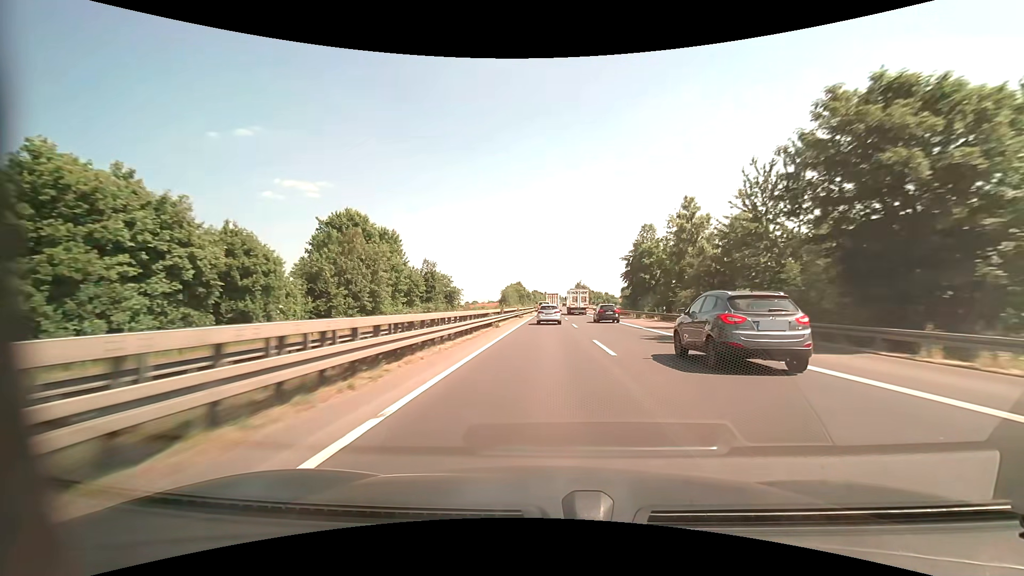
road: motorway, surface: asphalt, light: Day
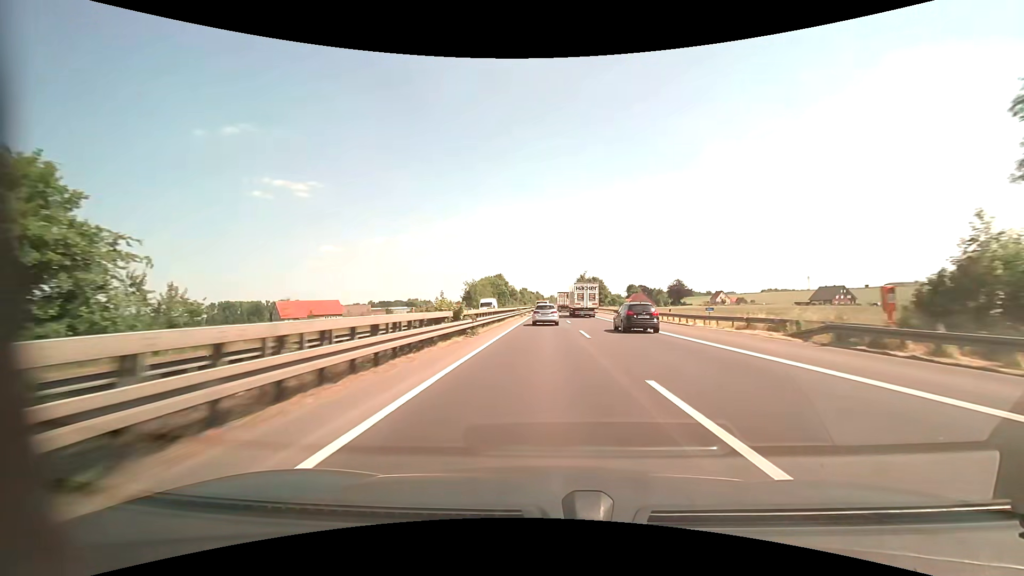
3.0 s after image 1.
(+0.8, +82.9) m; +1°
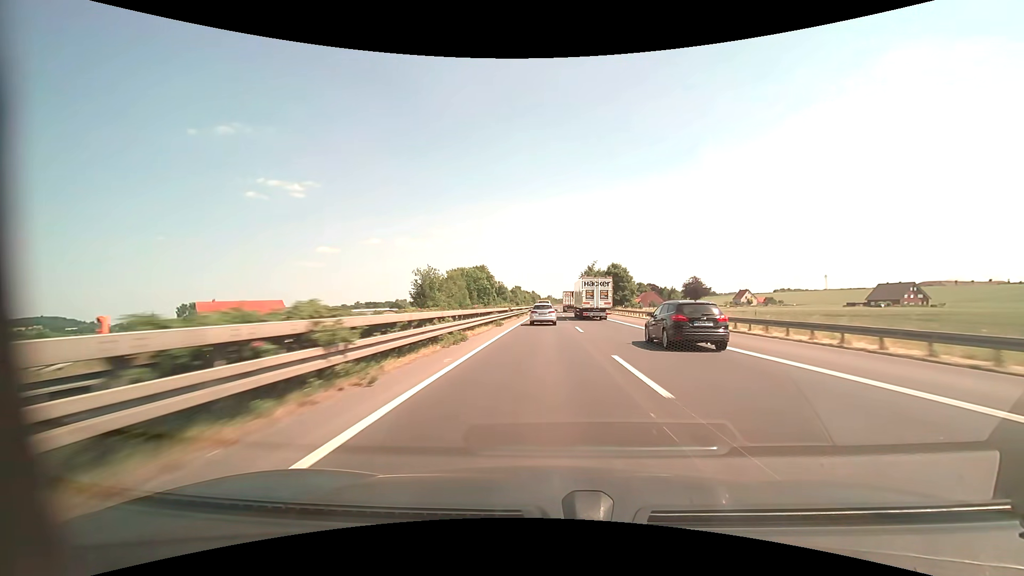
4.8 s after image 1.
(+0.2, +49.7) m; 0°
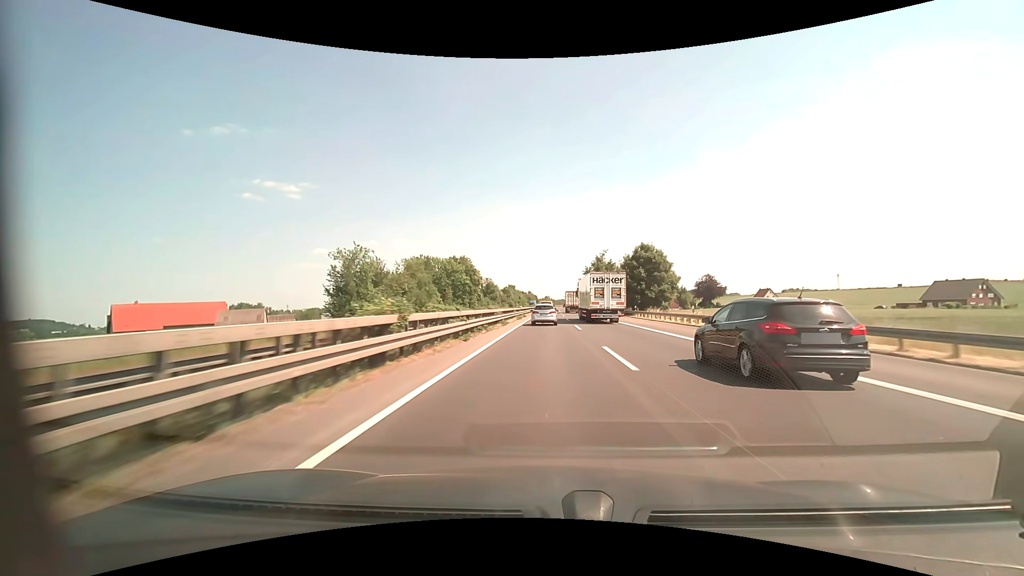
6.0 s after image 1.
(+0.1, +33.0) m; 0°
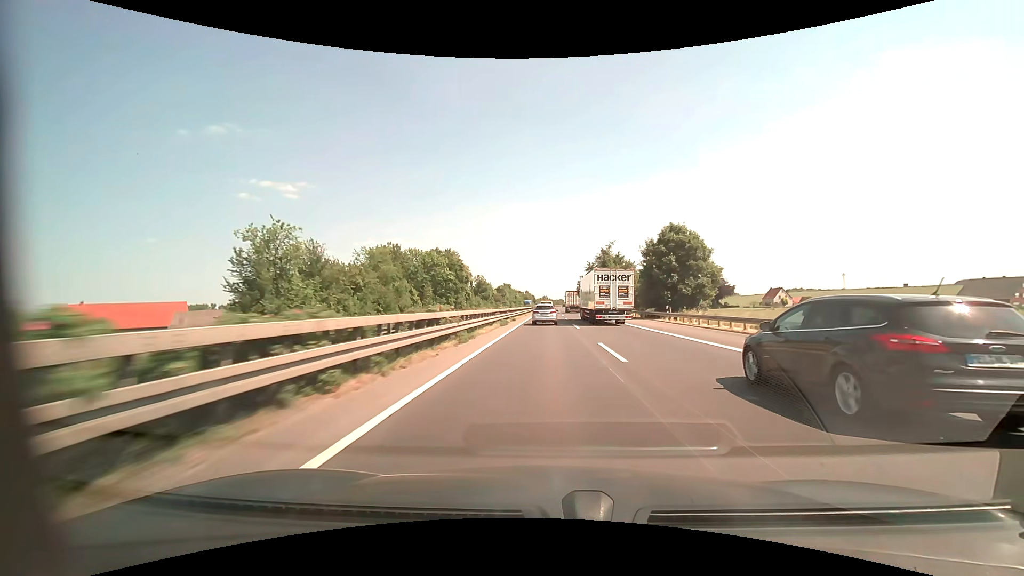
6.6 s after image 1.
(0.0, +16.5) m; 0°
(0, +10) (0, +20) (0, +30) (0, +40) (+1, +50) (+1, +60) (+1, +70) (+1, +80) (+1, +90) (+1, +100) m
